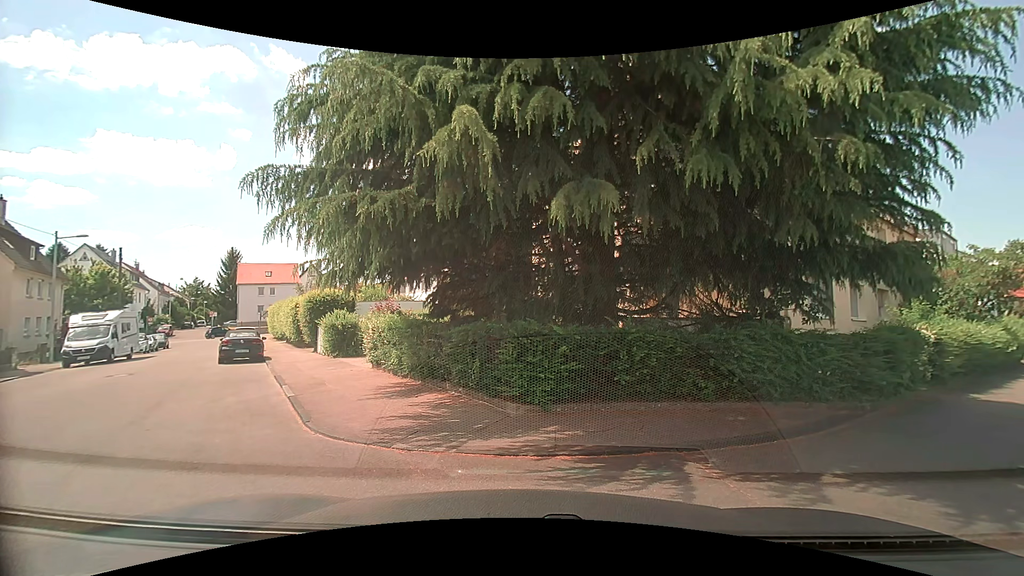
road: residential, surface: asphalt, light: Day
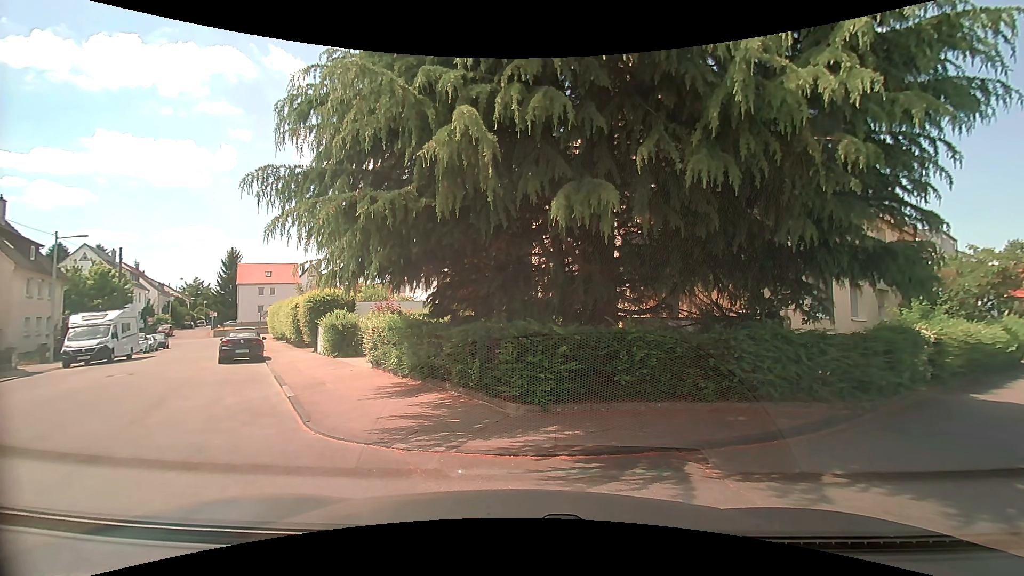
(0.0, 0.0) m; 0°
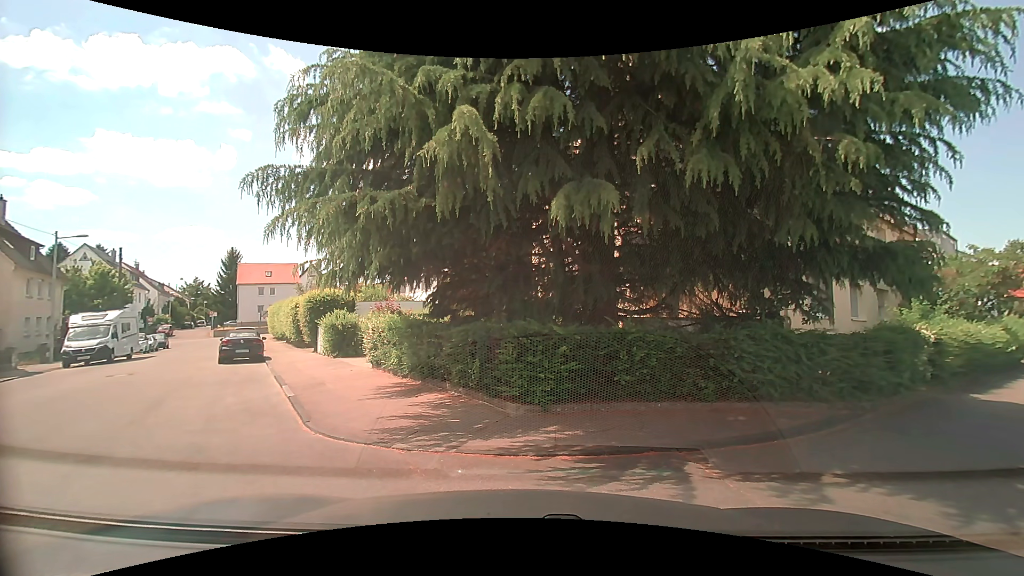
(0.0, 0.0) m; 0°
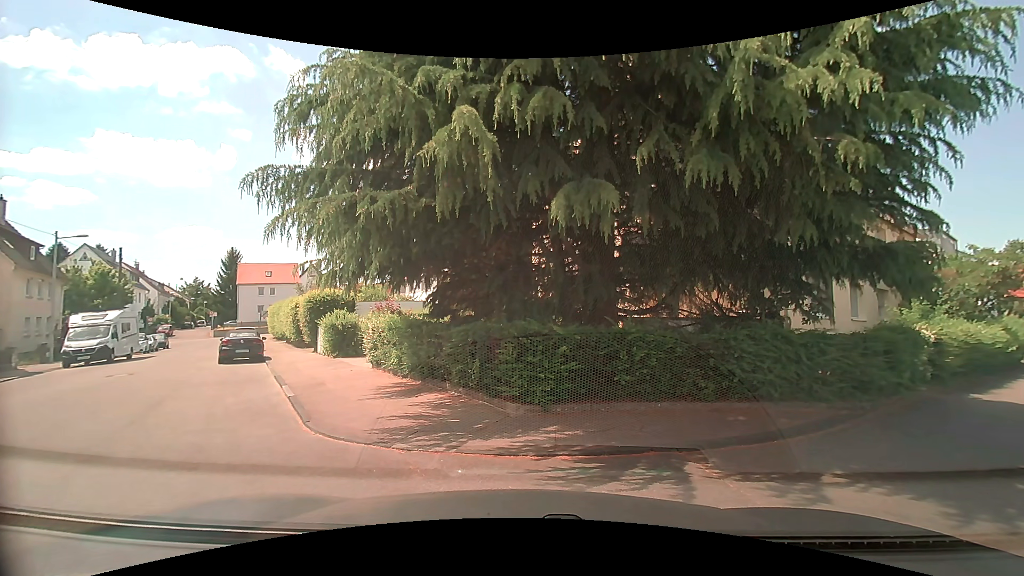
(0.0, 0.0) m; 0°
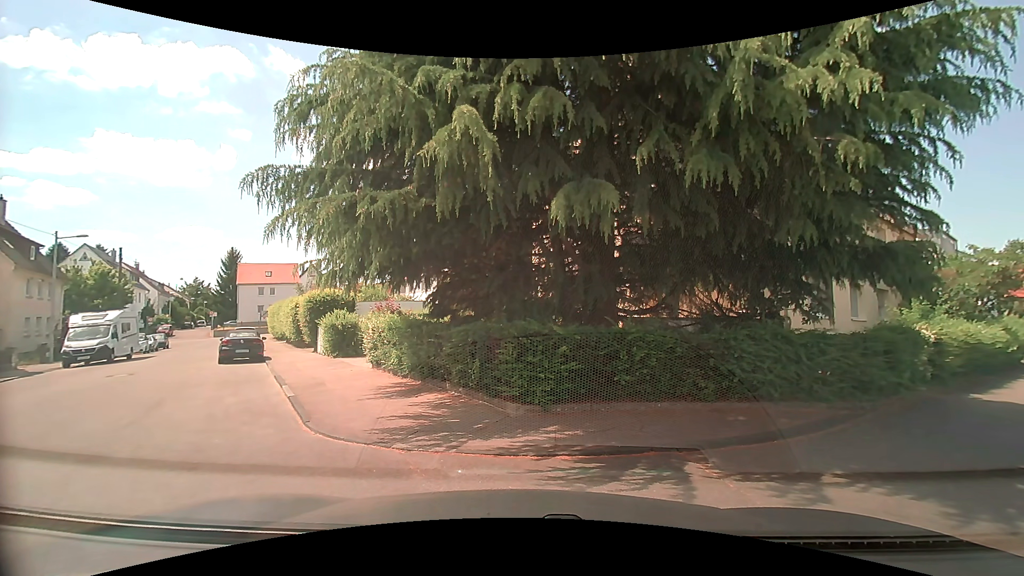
(0.0, 0.0) m; 0°
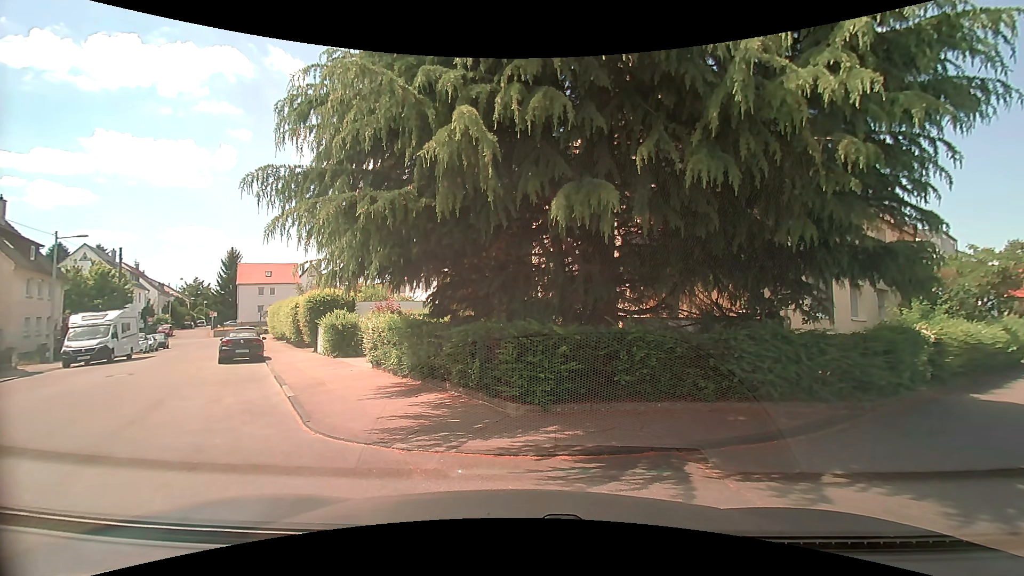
(0.0, 0.0) m; 0°
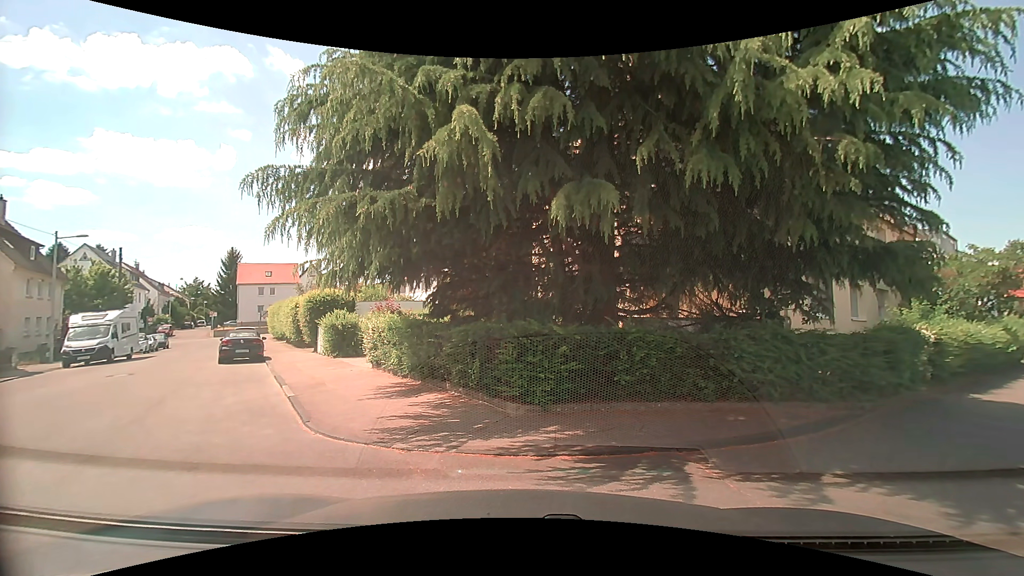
(0.0, 0.0) m; 0°
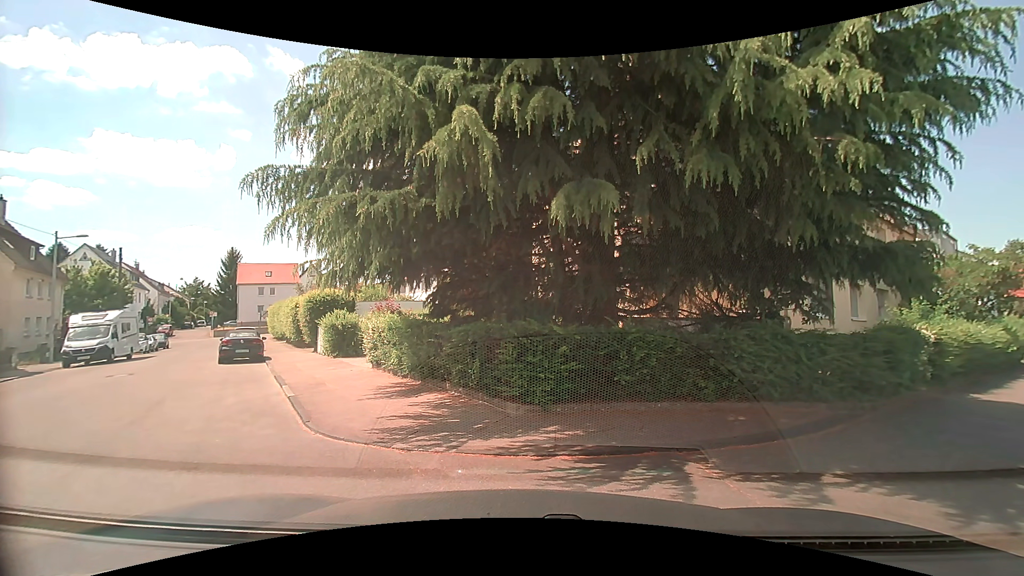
(0.0, 0.0) m; 0°
